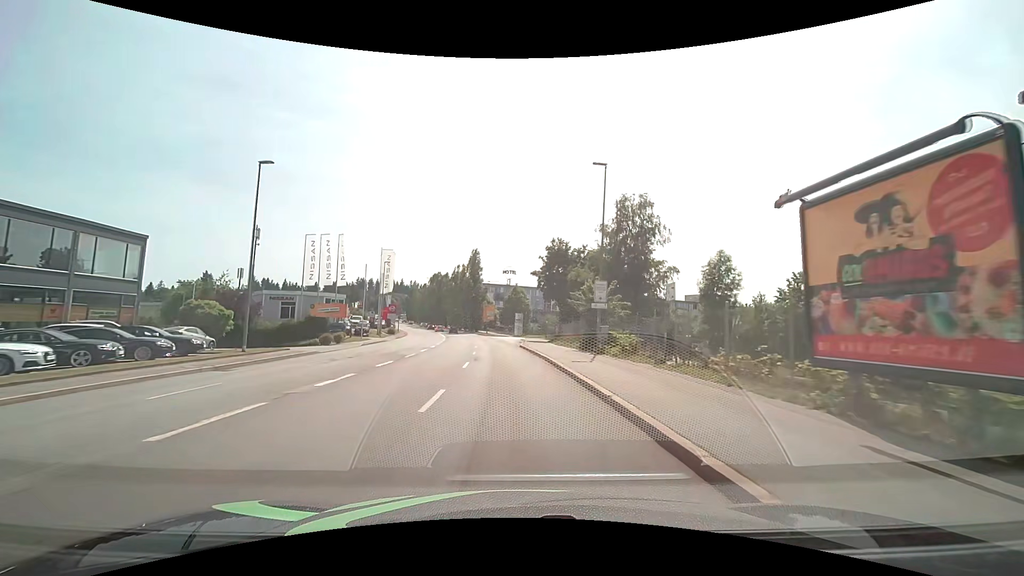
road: tertiary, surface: asphalt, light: Day
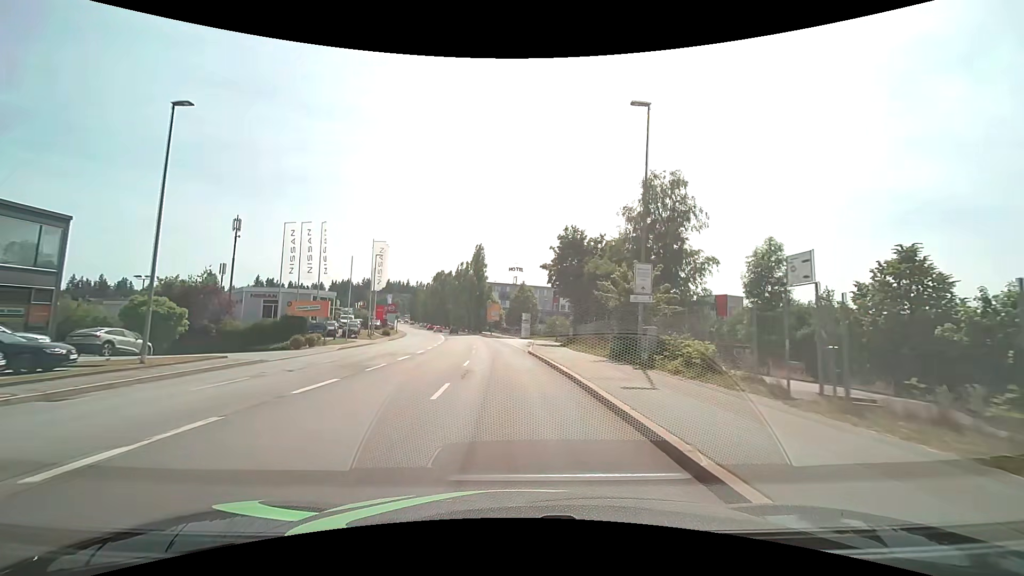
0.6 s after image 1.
(0.0, +7.5) m; -1°
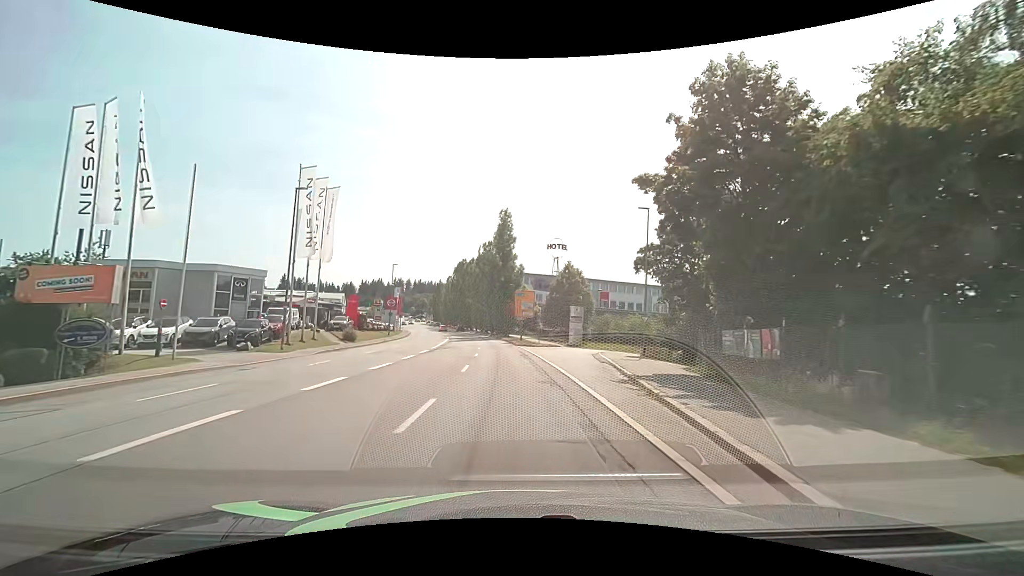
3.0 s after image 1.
(-1.0, +30.4) m; -4°
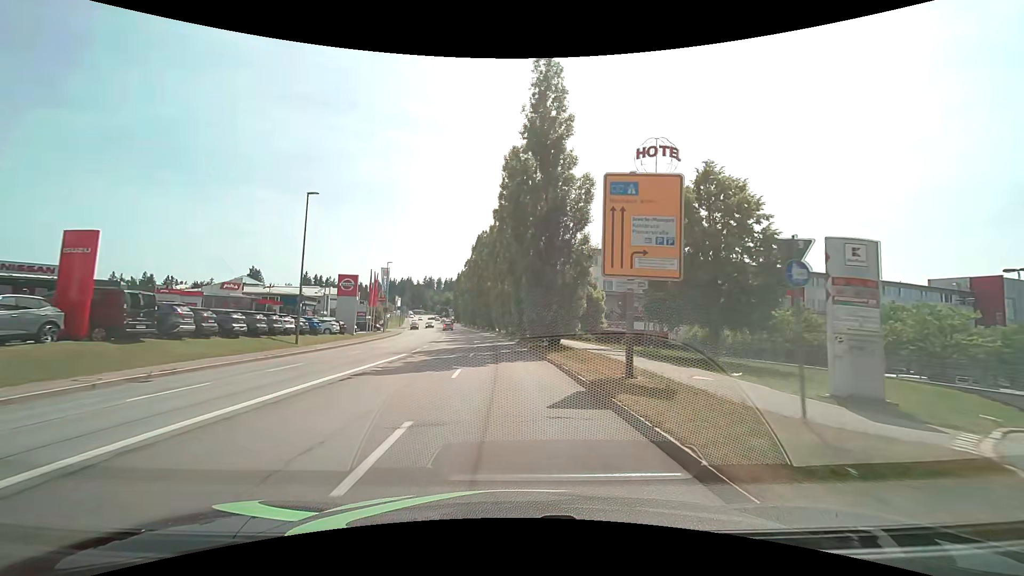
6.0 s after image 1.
(-1.2, +39.2) m; -3°
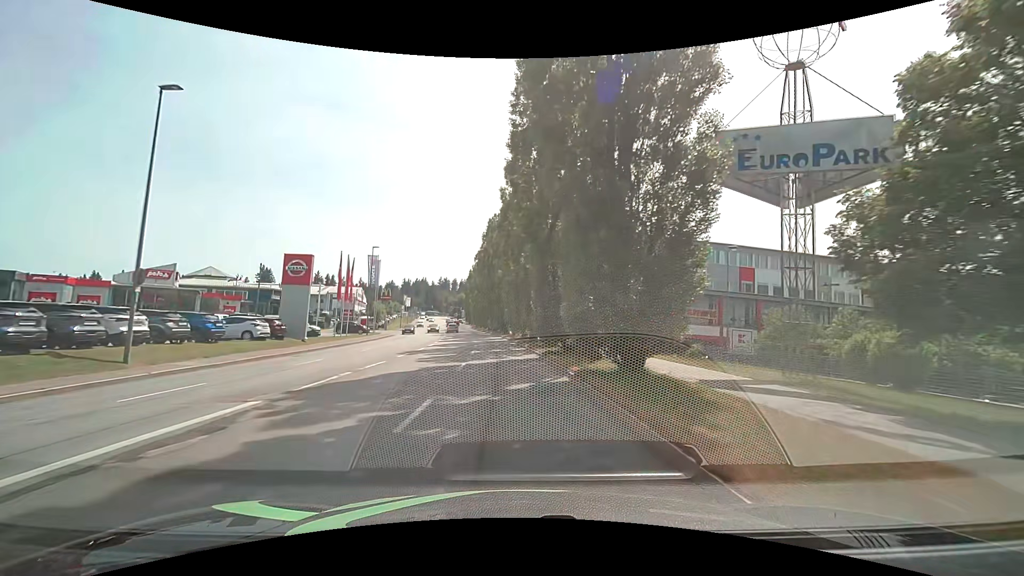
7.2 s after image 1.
(-0.3, +15.8) m; -2°
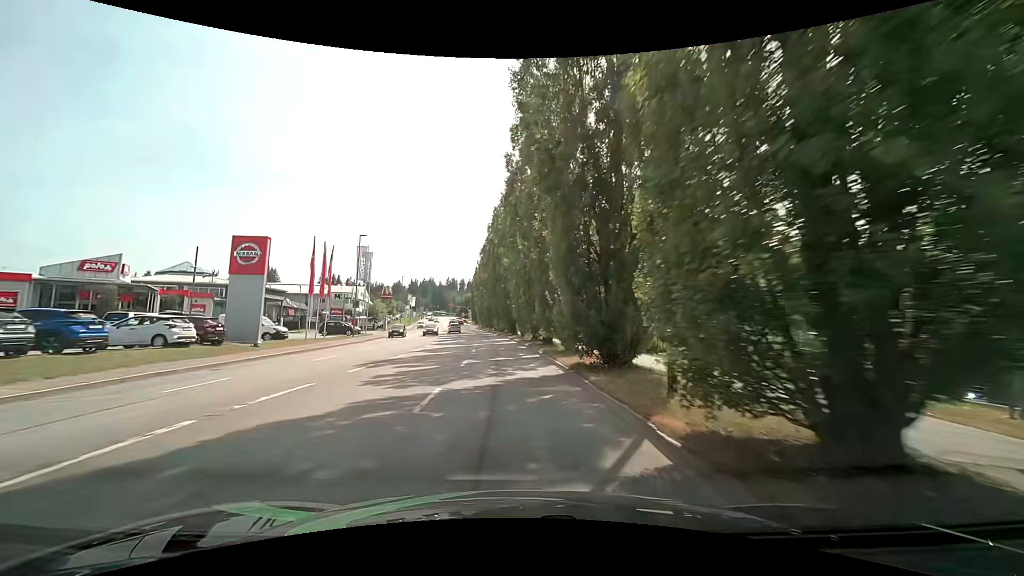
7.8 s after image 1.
(-0.1, +7.9) m; -1°
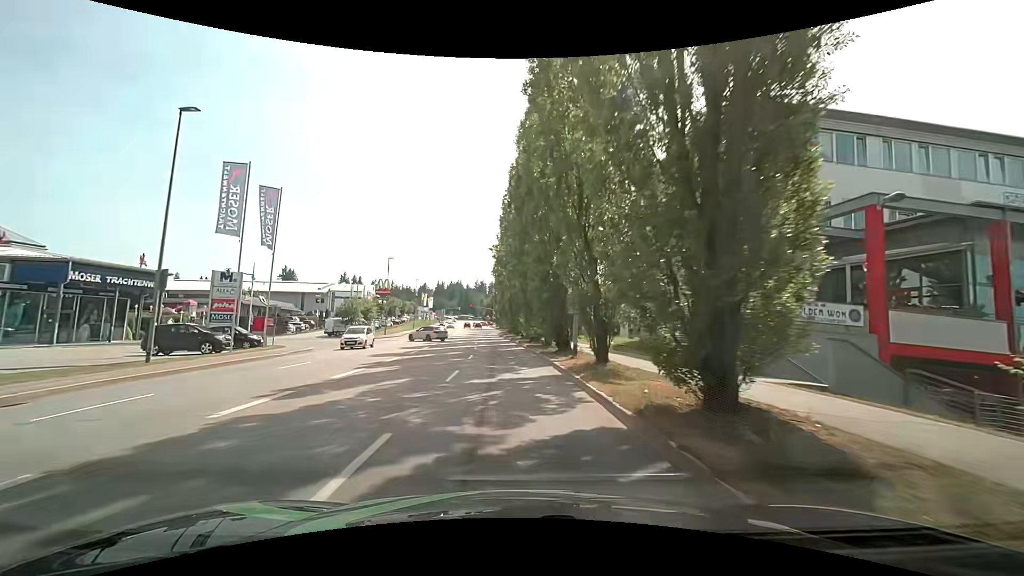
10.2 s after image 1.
(-1.3, +31.4) m; -4°
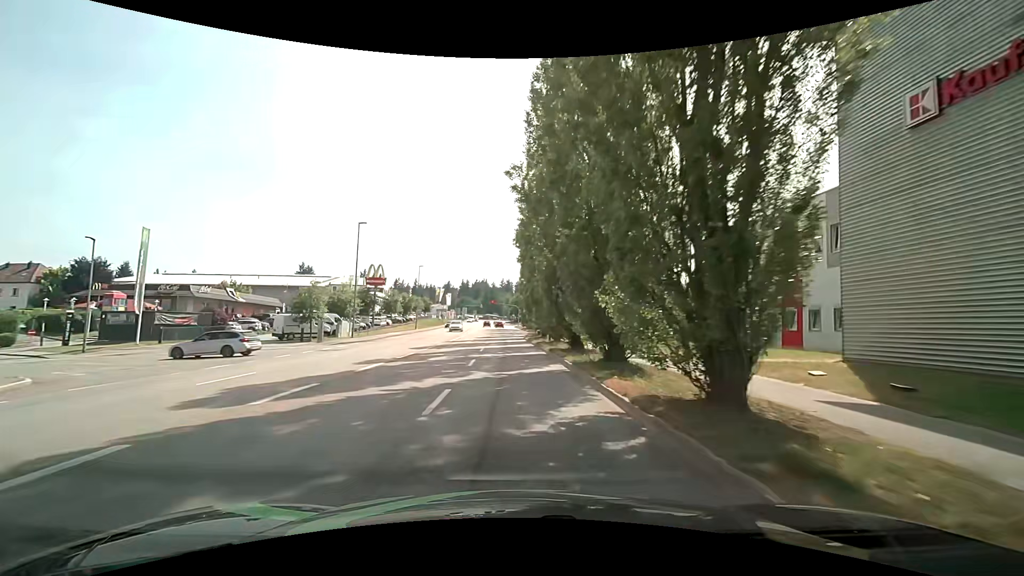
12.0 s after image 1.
(-0.5, +23.3) m; -2°
